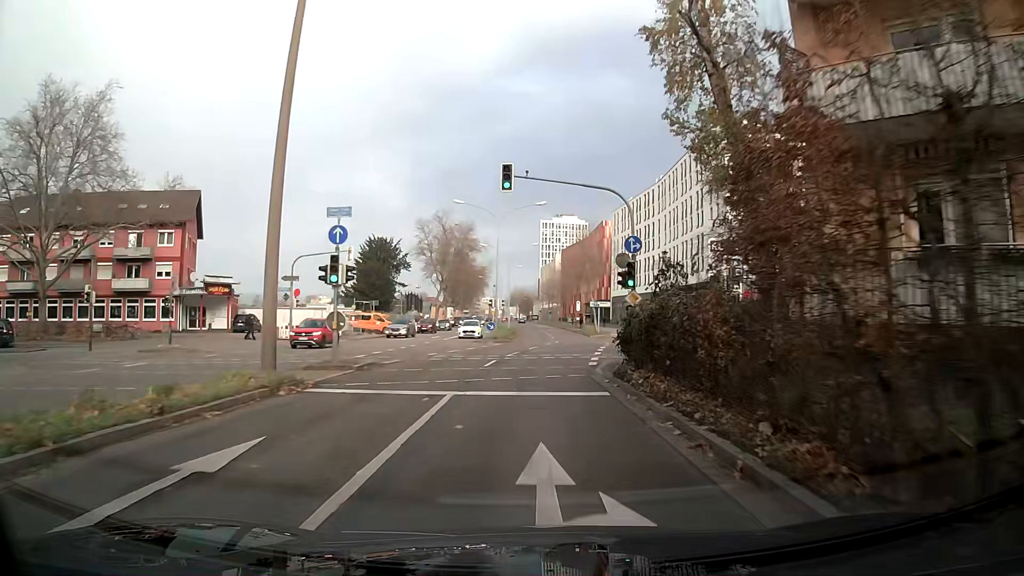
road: secondary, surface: asphalt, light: Day
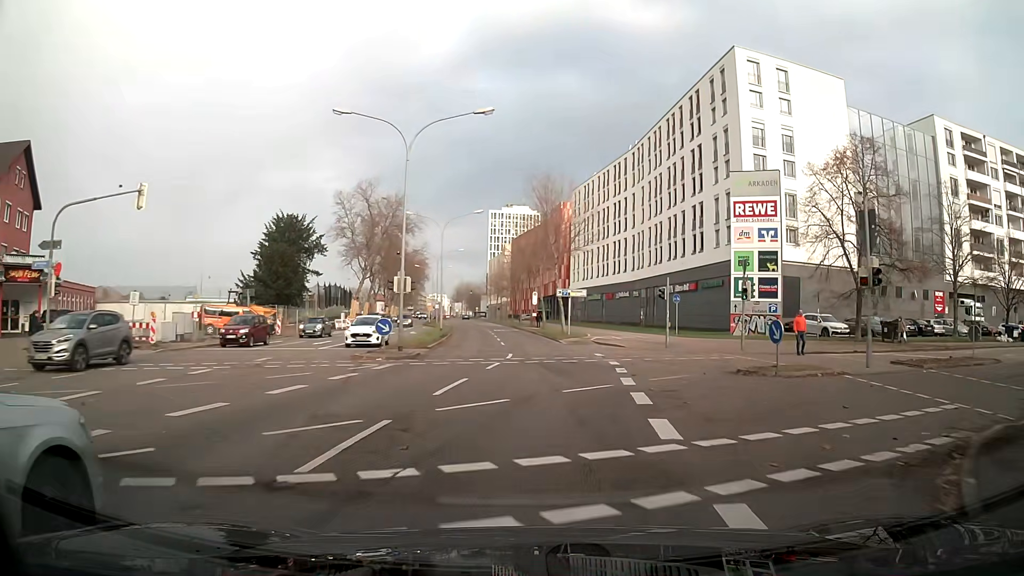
(+0.7, +21.0) m; +5°
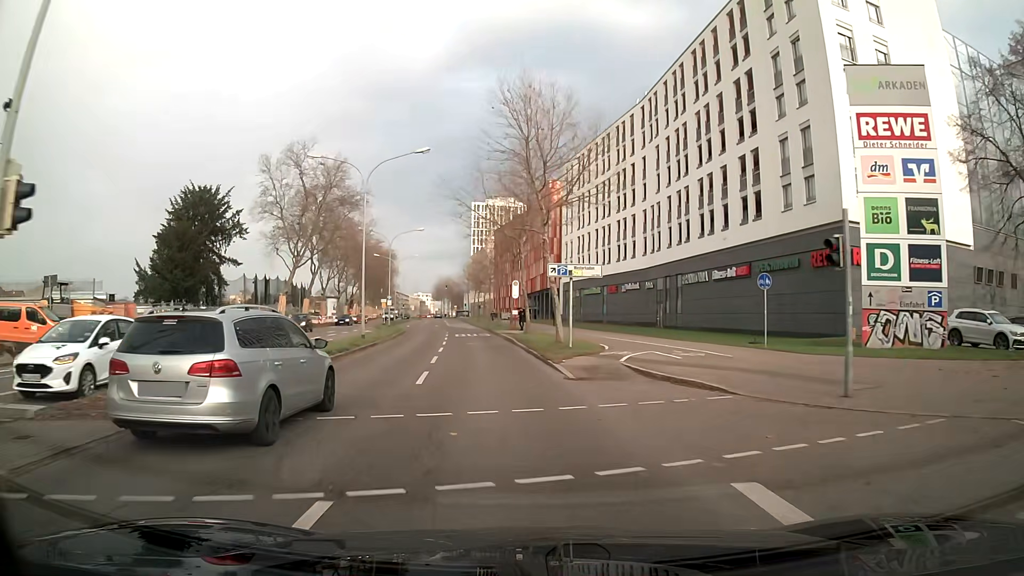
(+0.3, +20.7) m; -1°
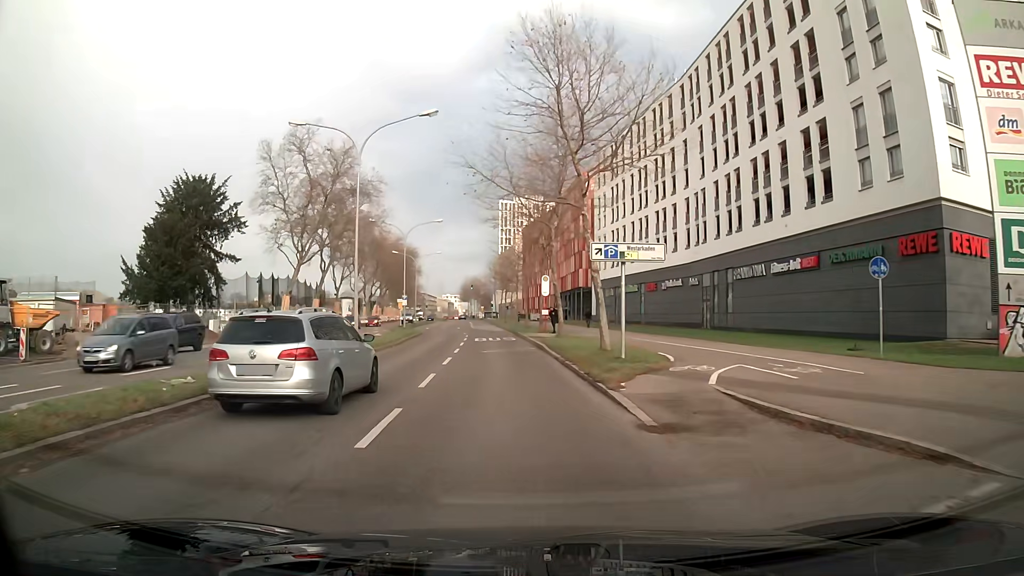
(-0.1, +6.9) m; -2°
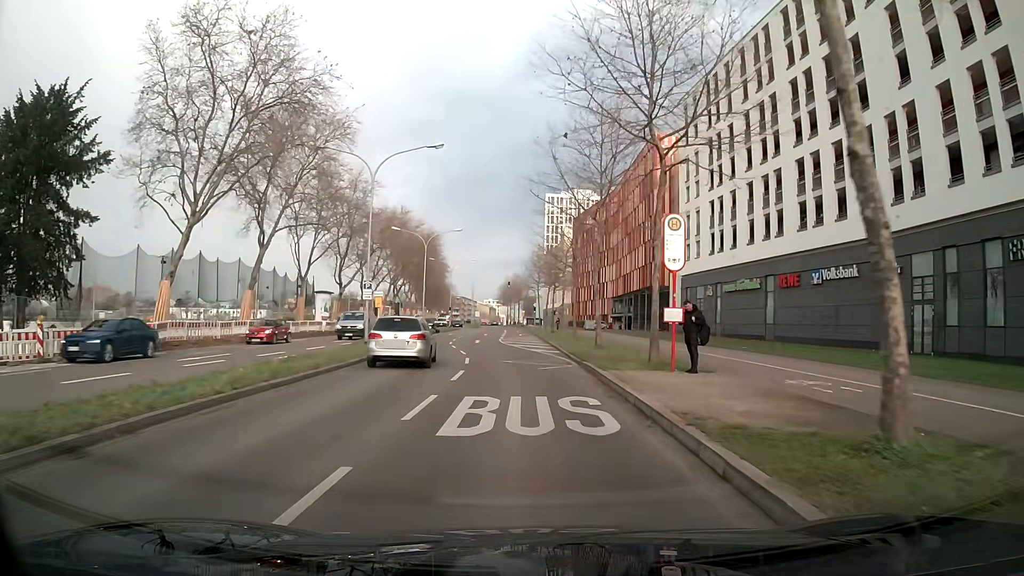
(-0.9, +28.2) m; -3°
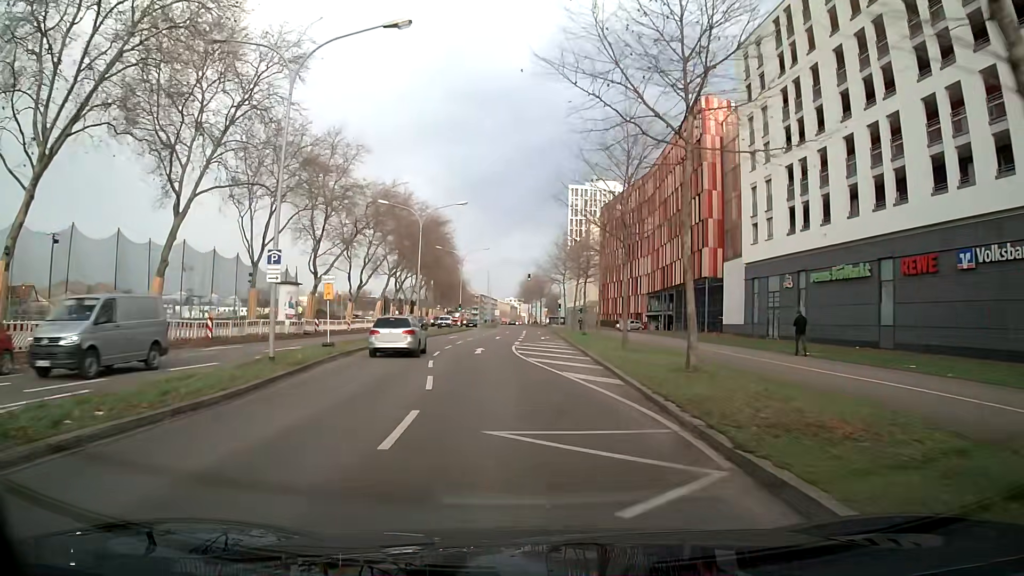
(-0.2, +14.3) m; -3°
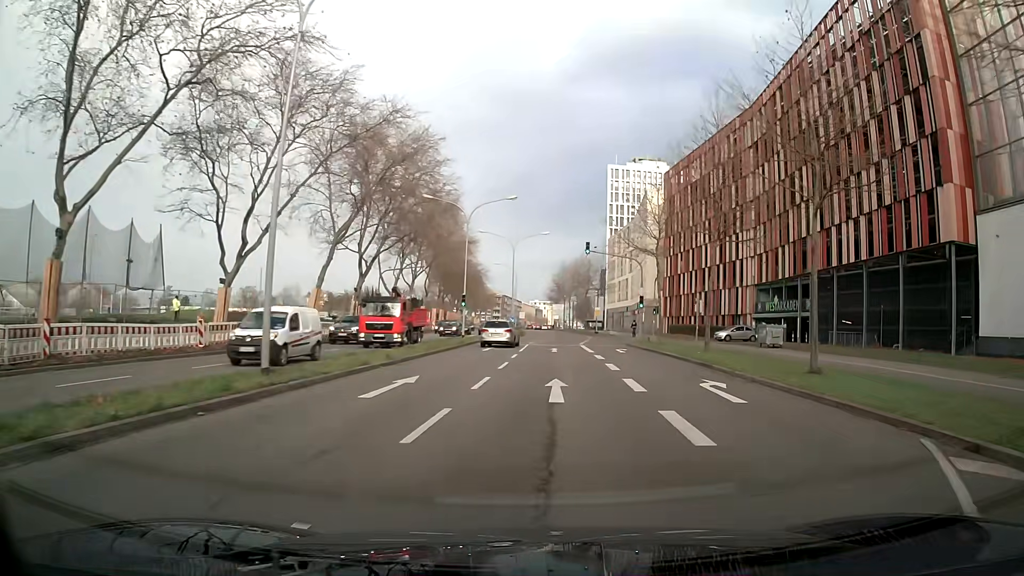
(-1.6, +35.8) m; 0°
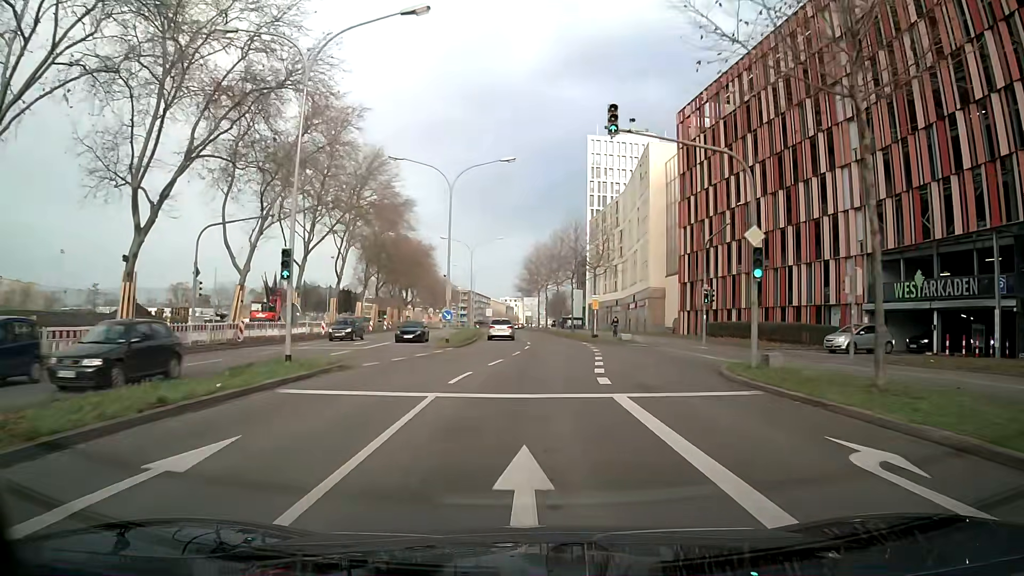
(+0.9, +29.1) m; +1°
